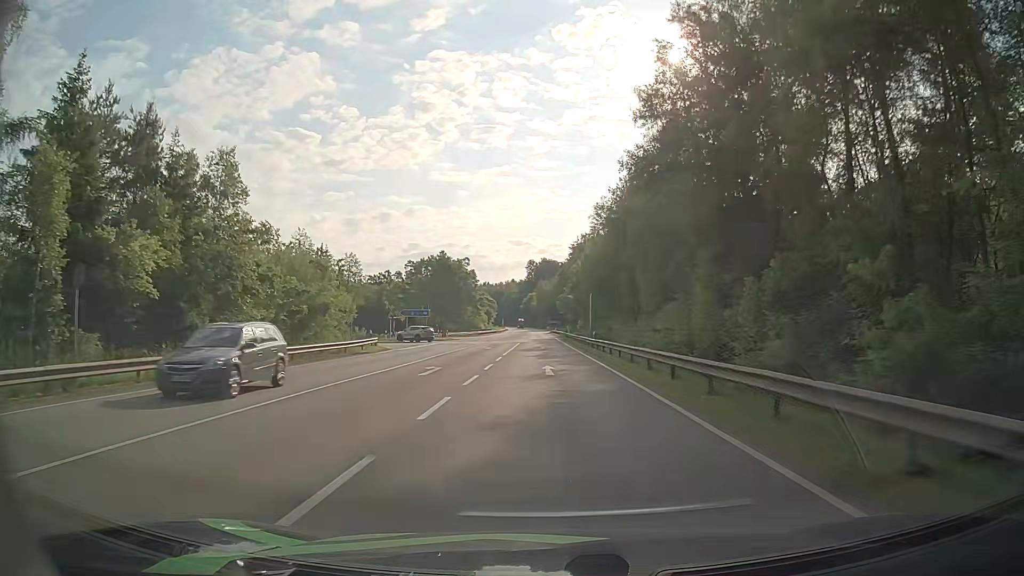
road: secondary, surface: asphalt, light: Day
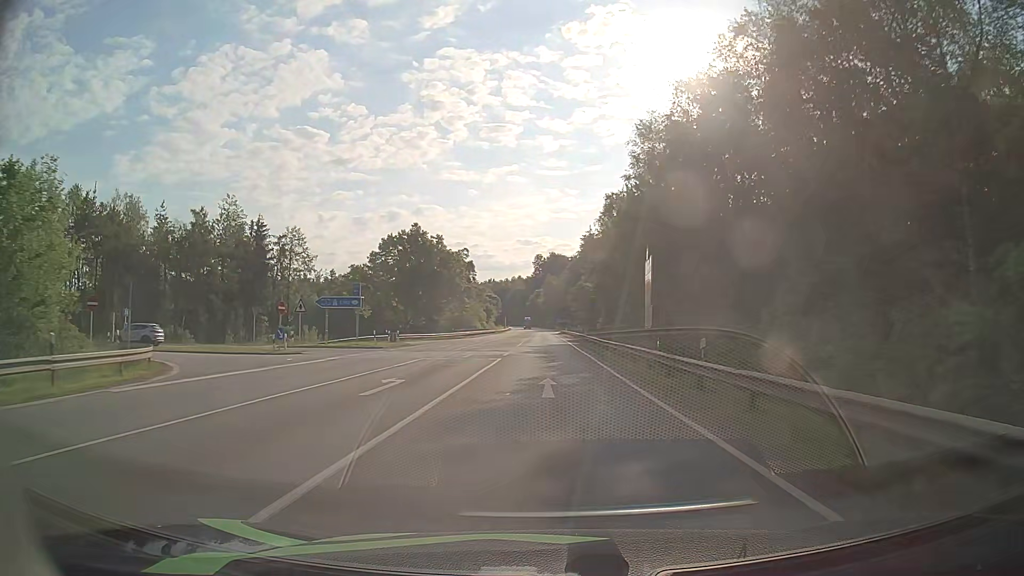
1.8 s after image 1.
(+0.1, +31.1) m; 0°
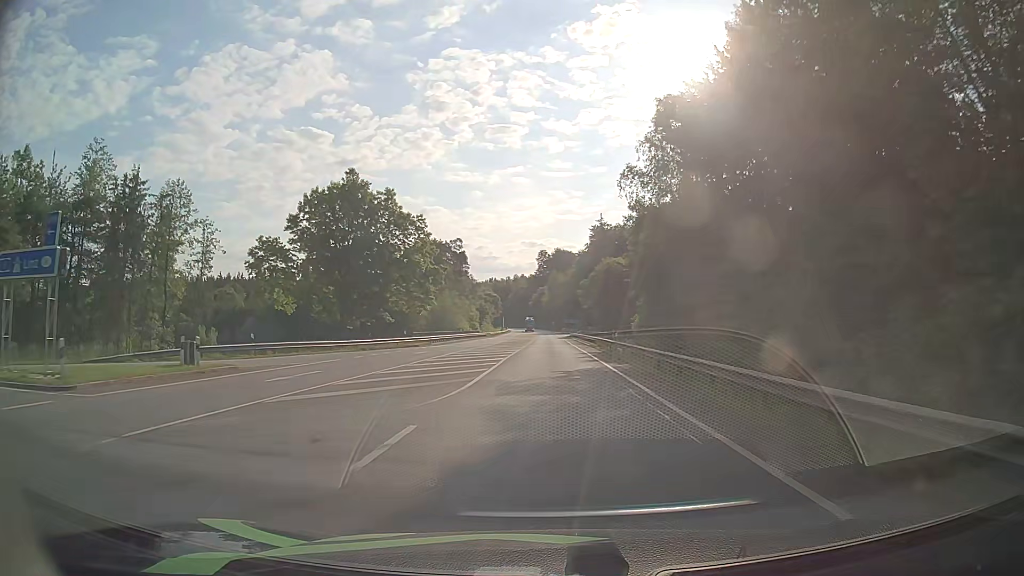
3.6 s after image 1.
(-0.2, +31.9) m; 0°
(0, +10) (0, +20) (0, +30) (0, +40) (0, +50) (0, +60) (0, +70) (0, +80) (0, +90) (0, +100) m
